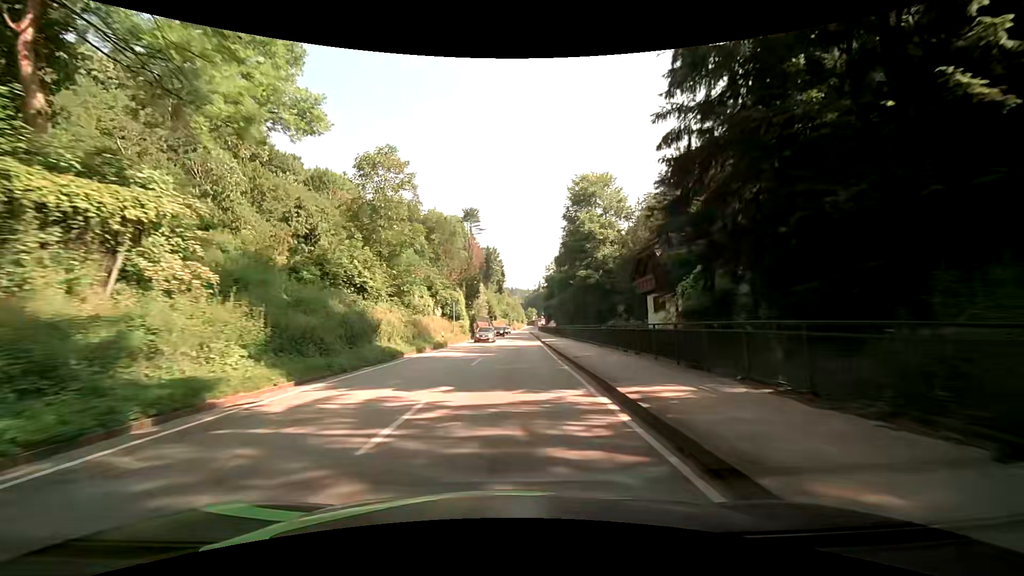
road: secondary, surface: asphalt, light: Day
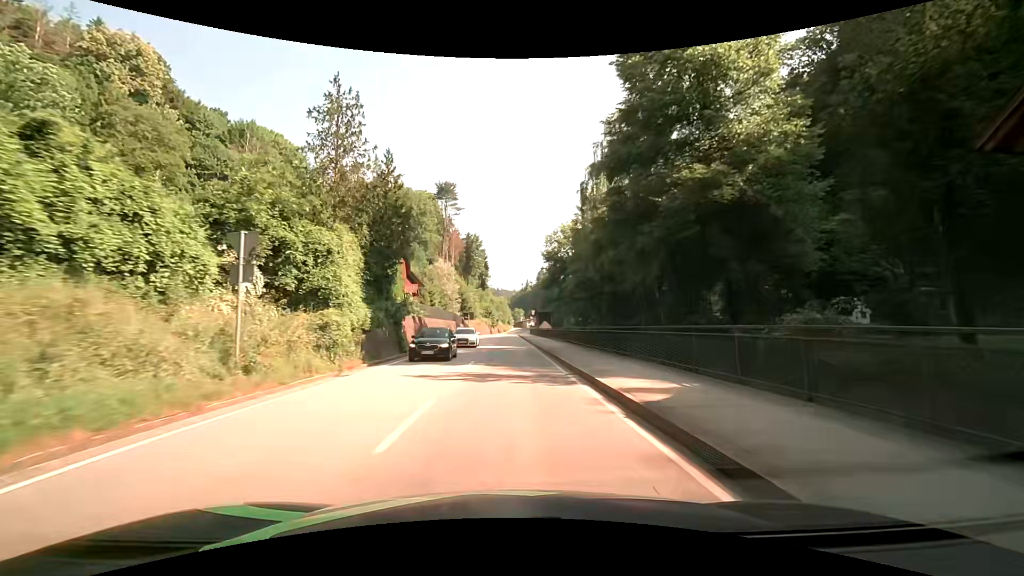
(+0.7, +35.7) m; +2°
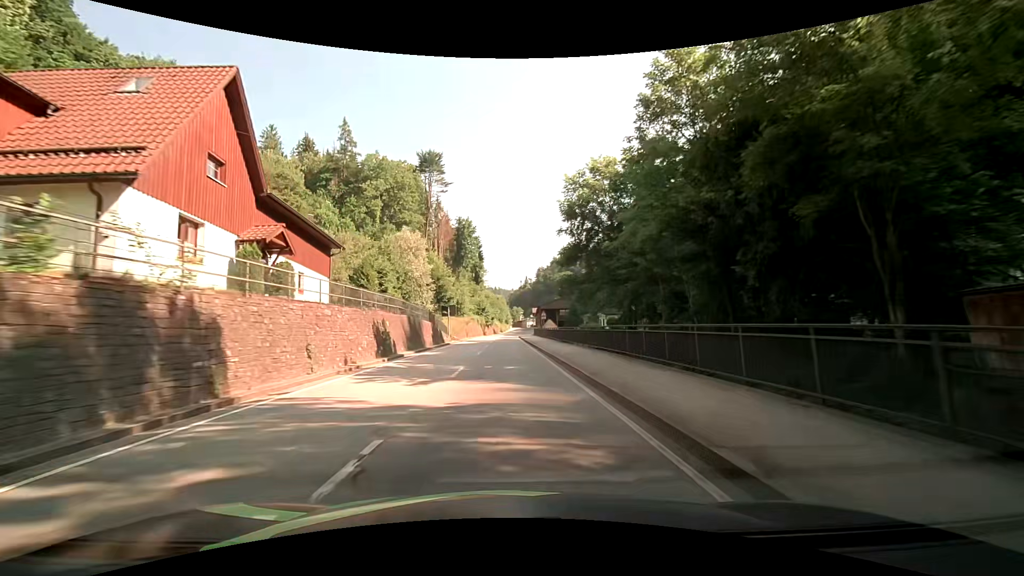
(0.0, +26.9) m; 0°
(0, +10) (0, +20) (0, +30) (0, +40) (-1, +50) (-1, +60) (-1, +70) (-1, +80) (0, +90) (0, +100) m
